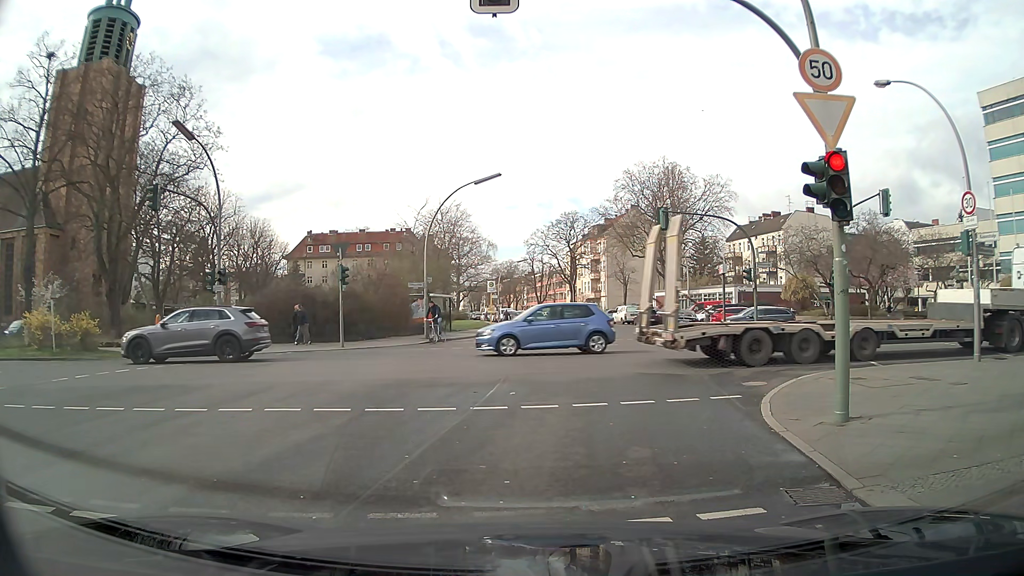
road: tertiary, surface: asphalt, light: Day
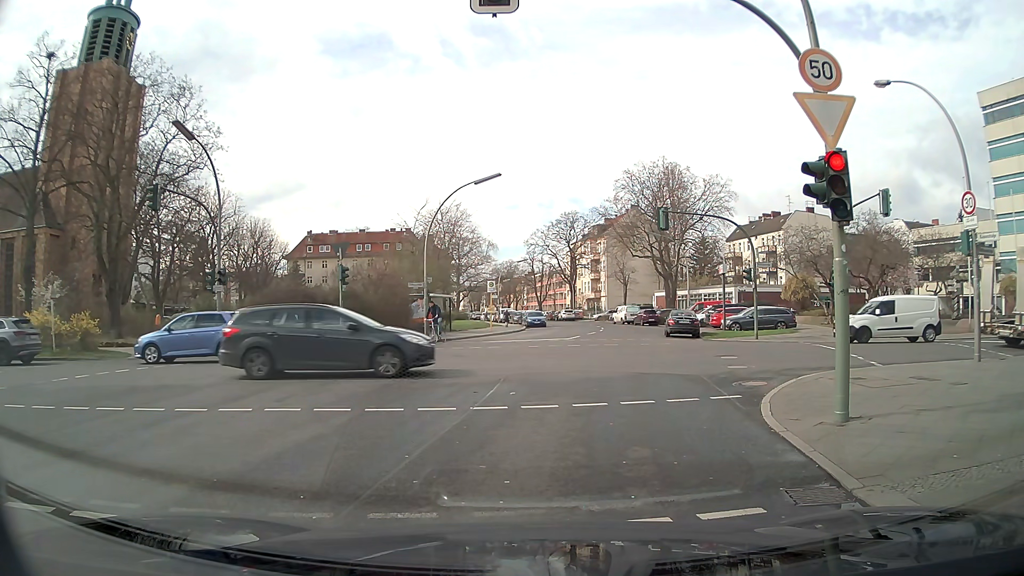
(0.0, 0.0) m; 0°
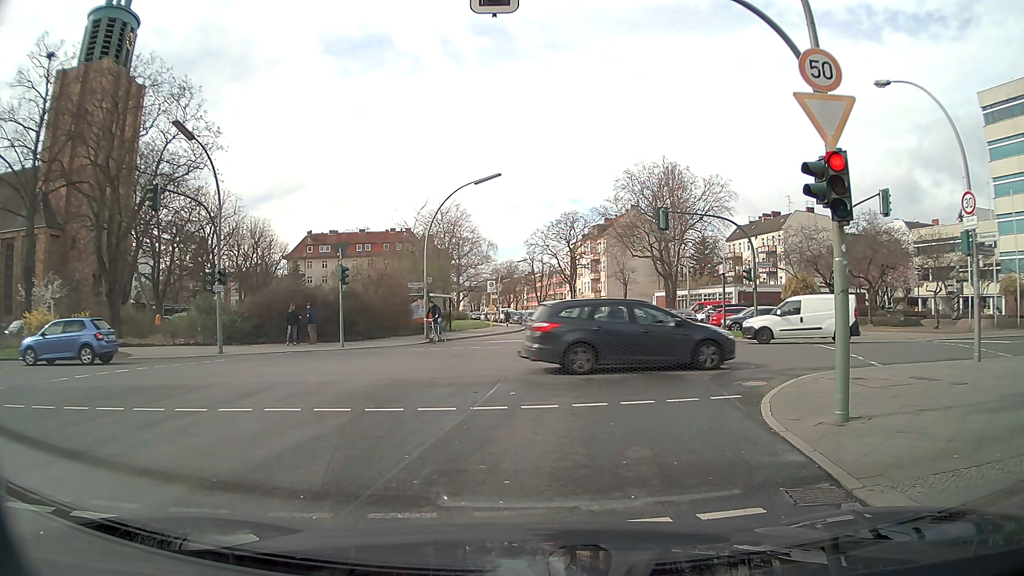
(0.0, 0.0) m; 0°
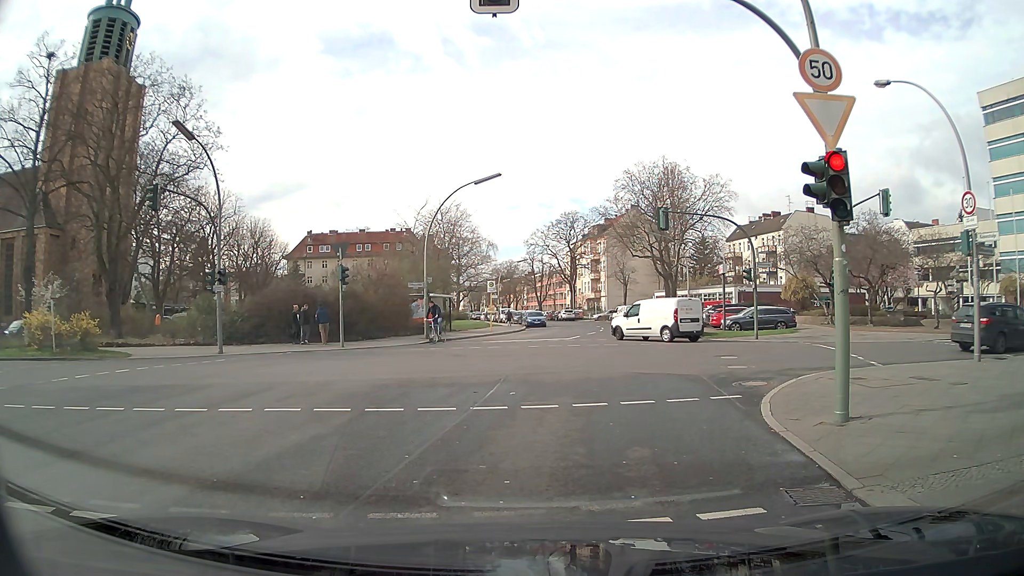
(0.0, 0.0) m; 0°
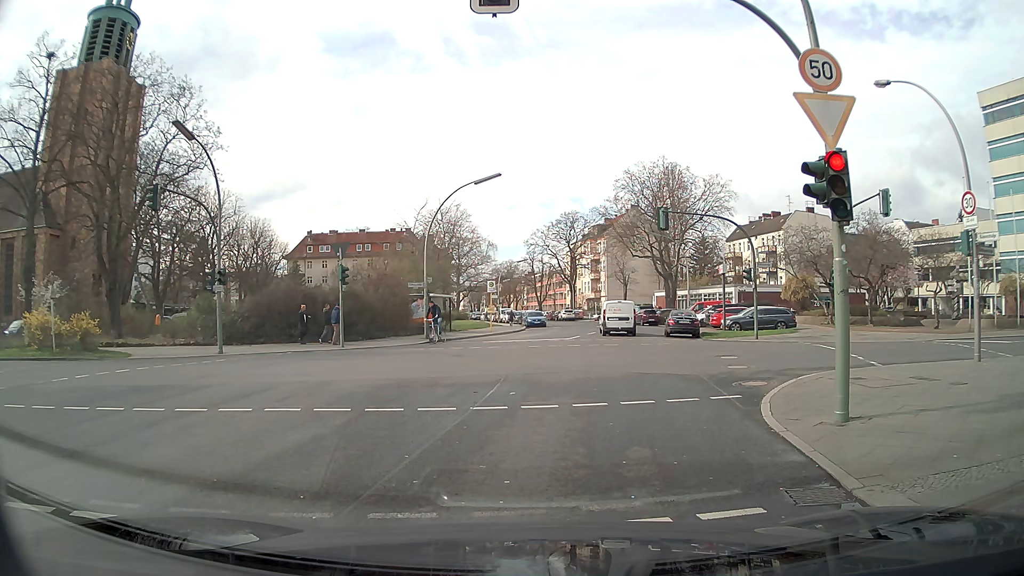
(0.0, 0.0) m; 0°
